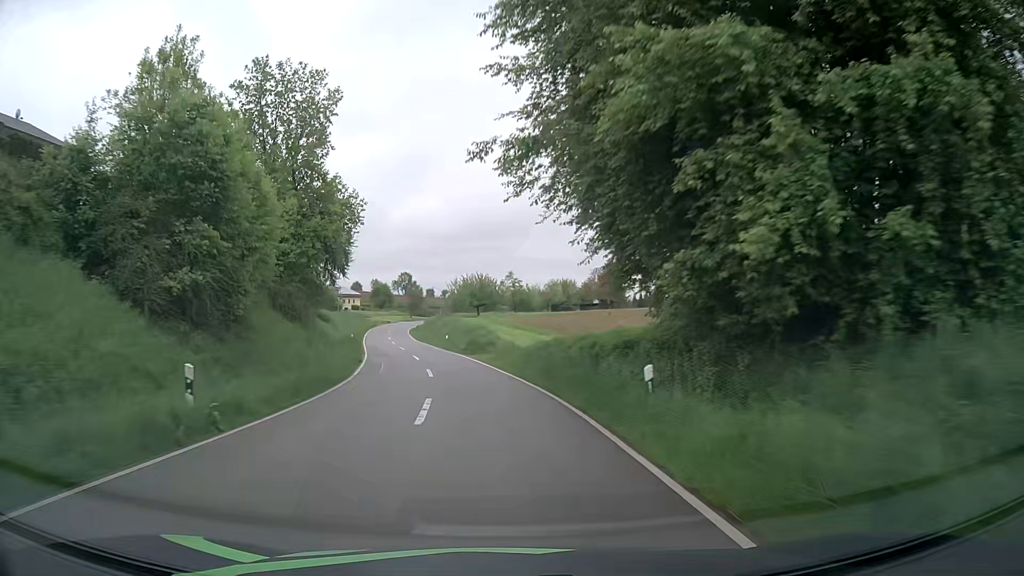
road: tertiary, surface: asphalt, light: Day
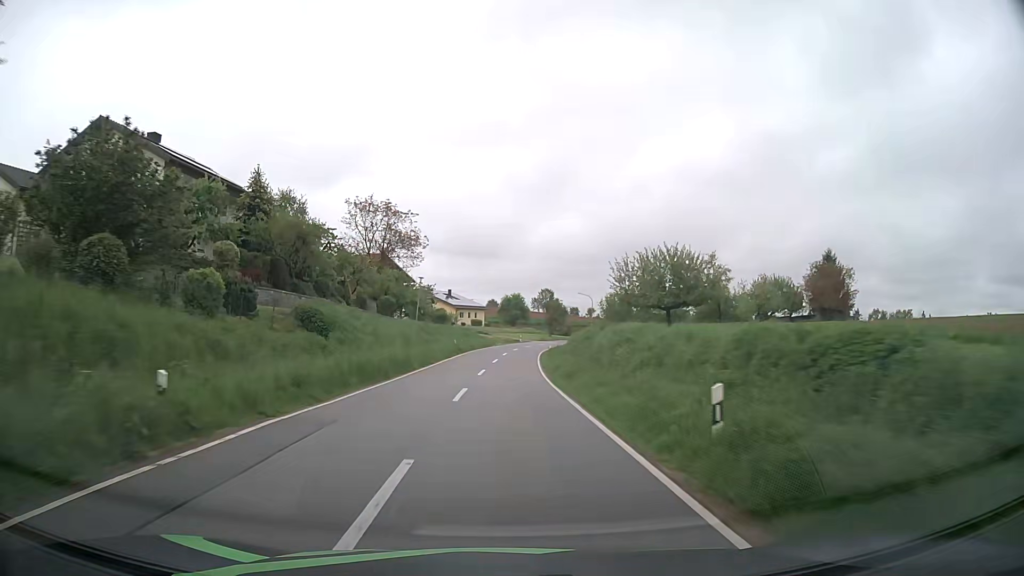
(-5.0, +43.0) m; -12°
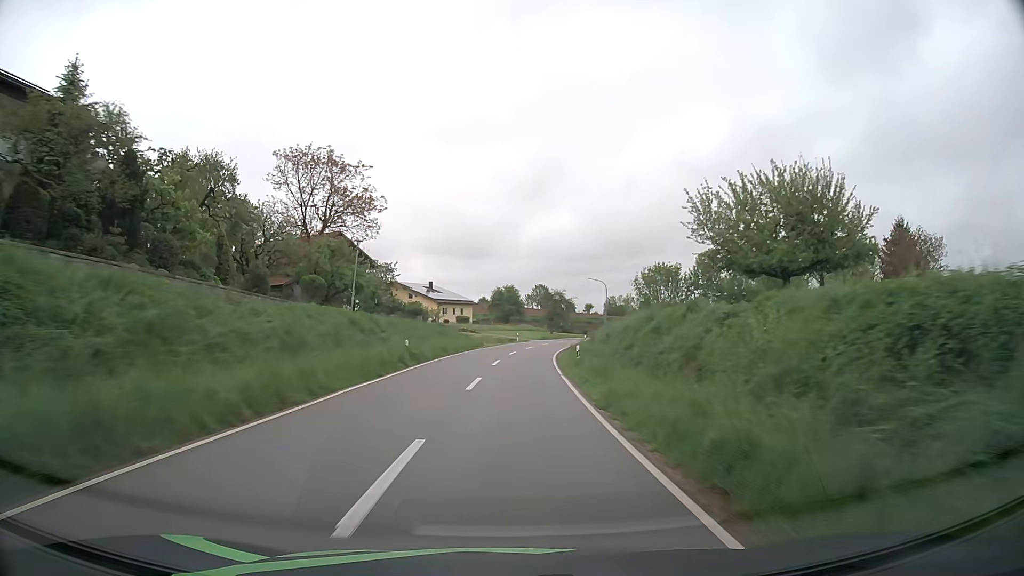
(-0.2, +22.6) m; 0°
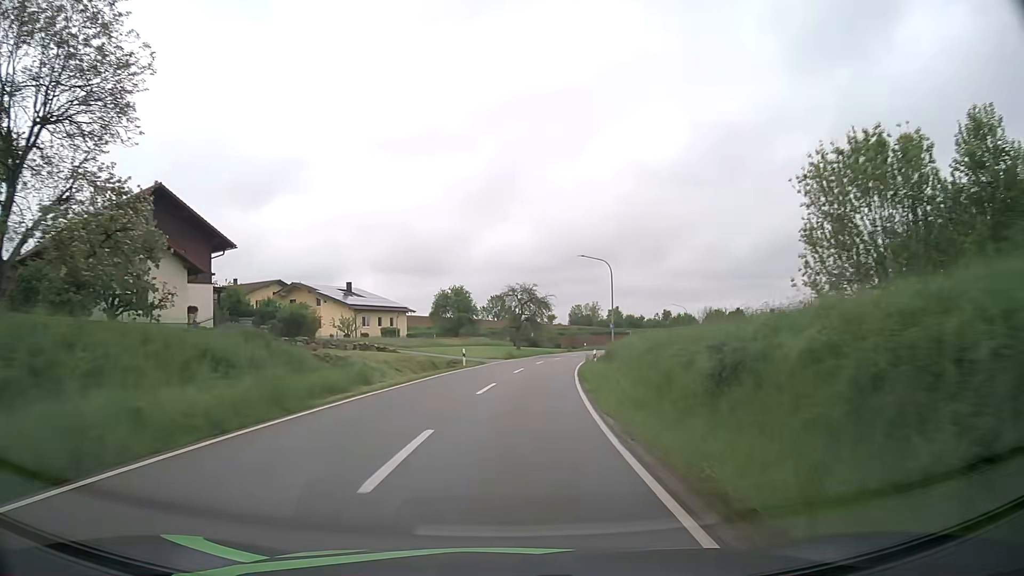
(+1.0, +33.9) m; +4°
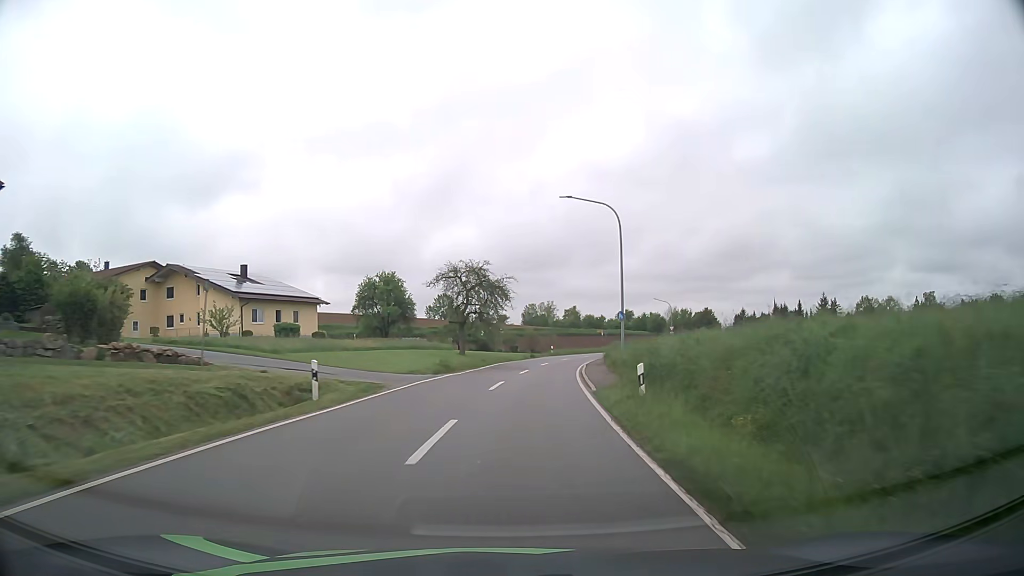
(+0.8, +22.1) m; +4°
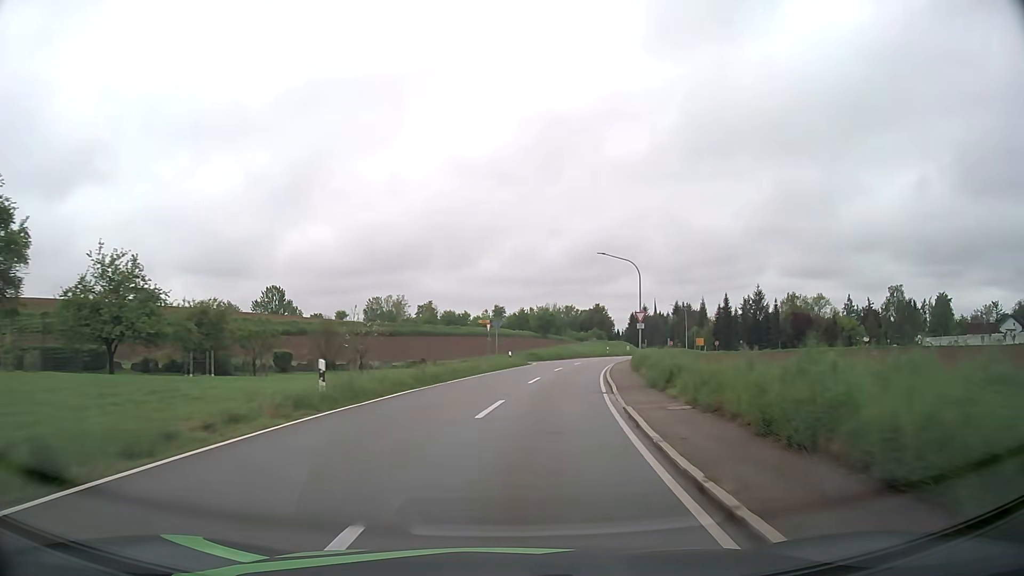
(+5.2, +53.6) m; +12°
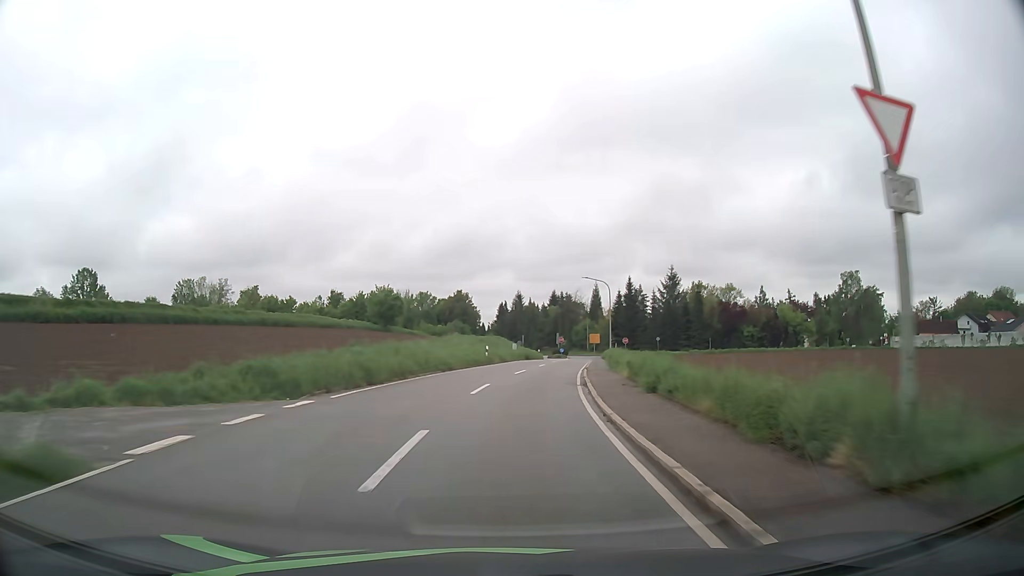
(+4.7, +41.4) m; +12°
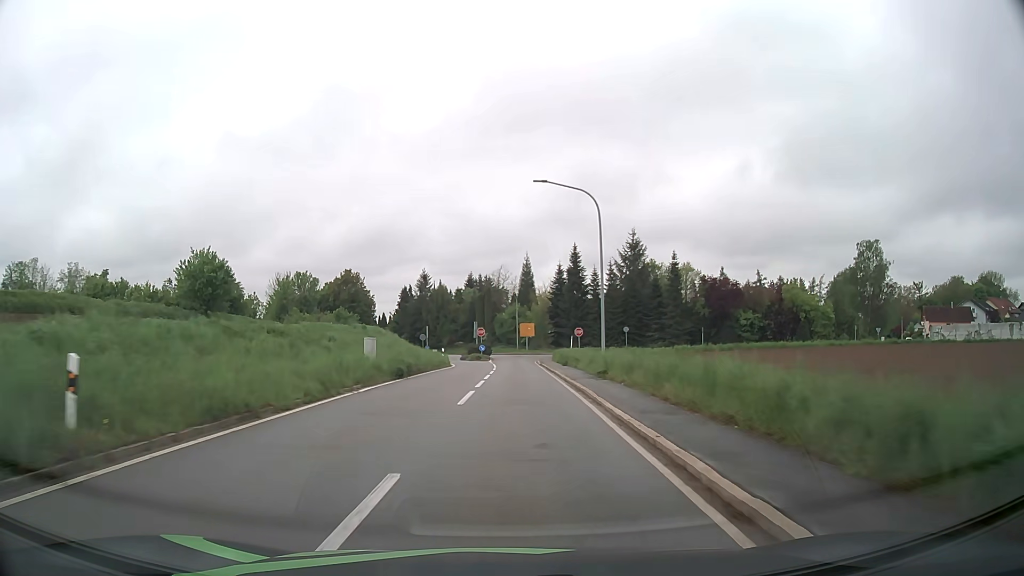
(+2.8, +38.3) m; +7°
(0, +10) (0, +20) (0, +30) (0, +40) (0, +50) (0, +60) (0, +70) (0, +80) (-2, +90) (-6, +99) m
